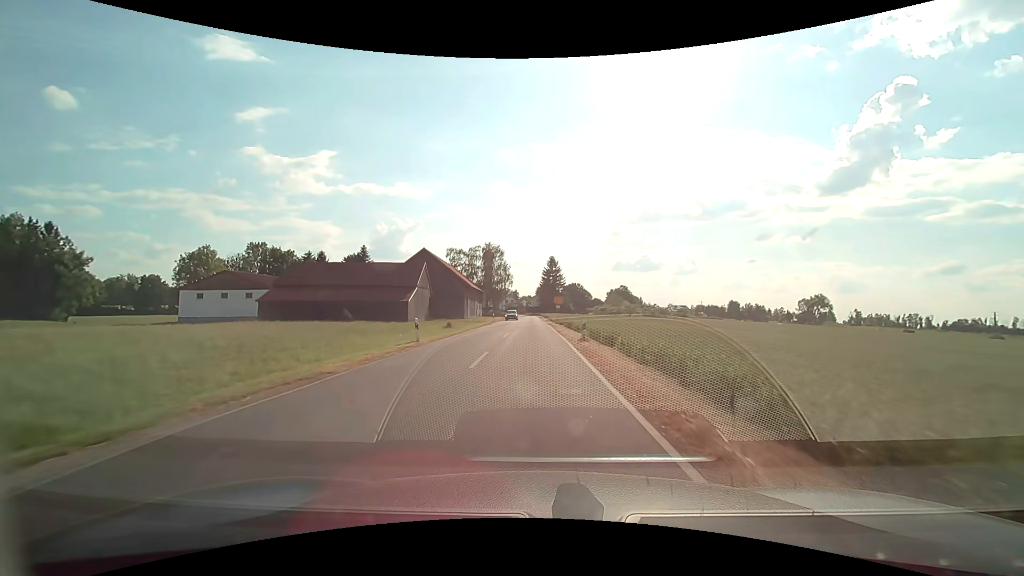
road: tertiary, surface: asphalt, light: Day
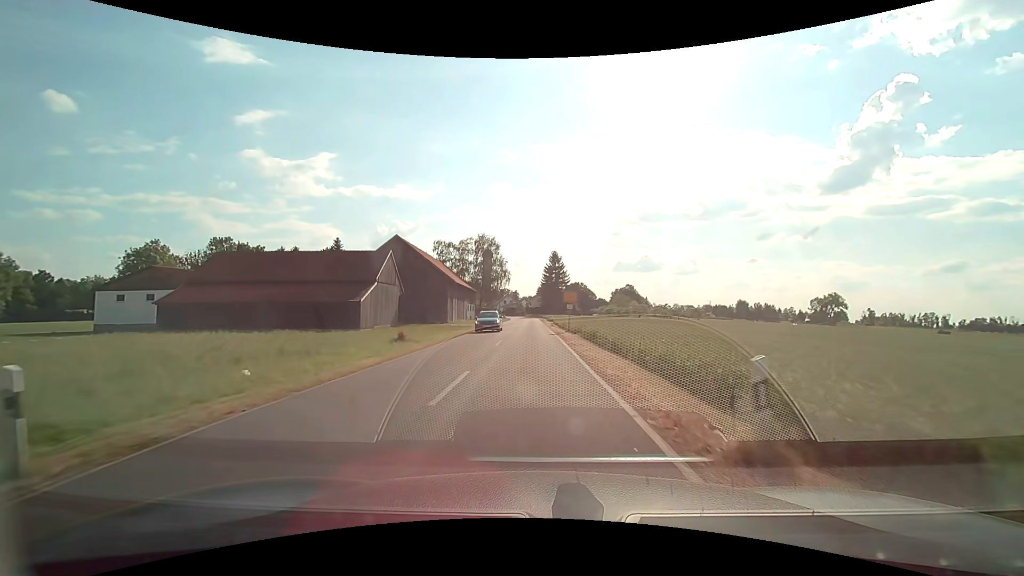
(0.0, +16.1) m; 0°
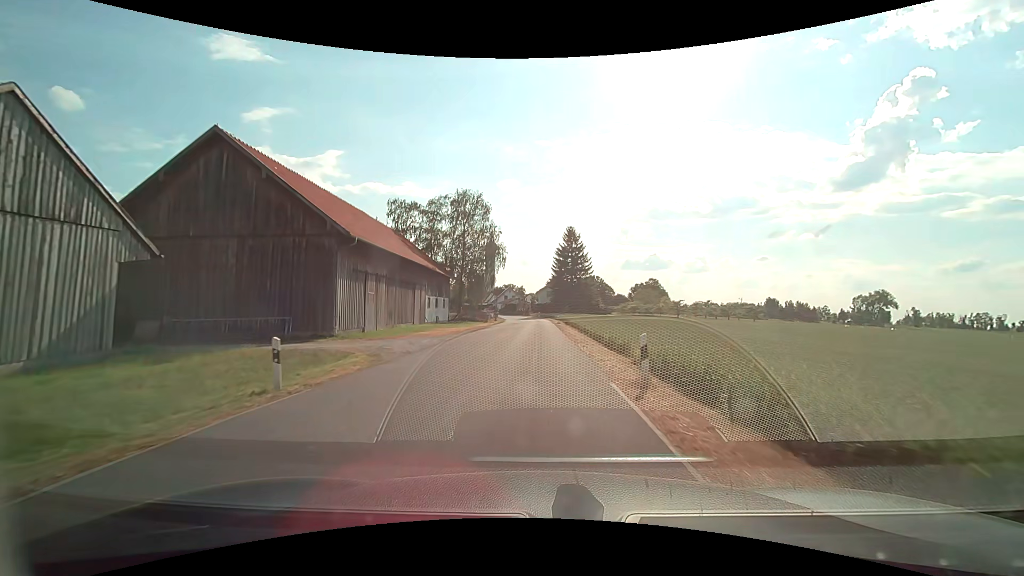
(-0.4, +37.8) m; -1°
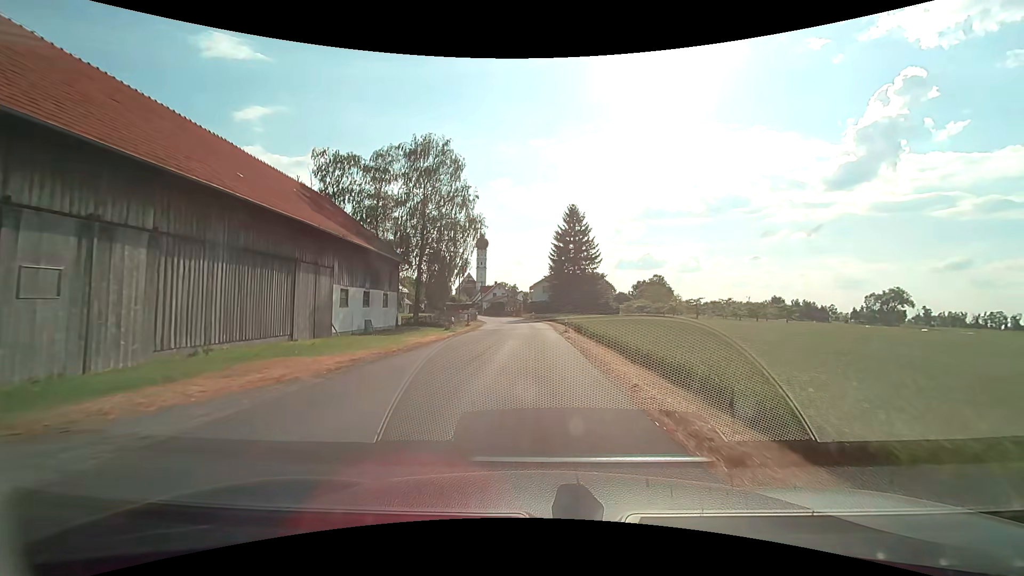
(0.0, +21.5) m; 0°
(0, +10) (0, +20) (0, +30) (0, +40) (0, +50) (-2, +60) (-4, +70) (-7, +79) (-10, +89) (-13, +98) m
